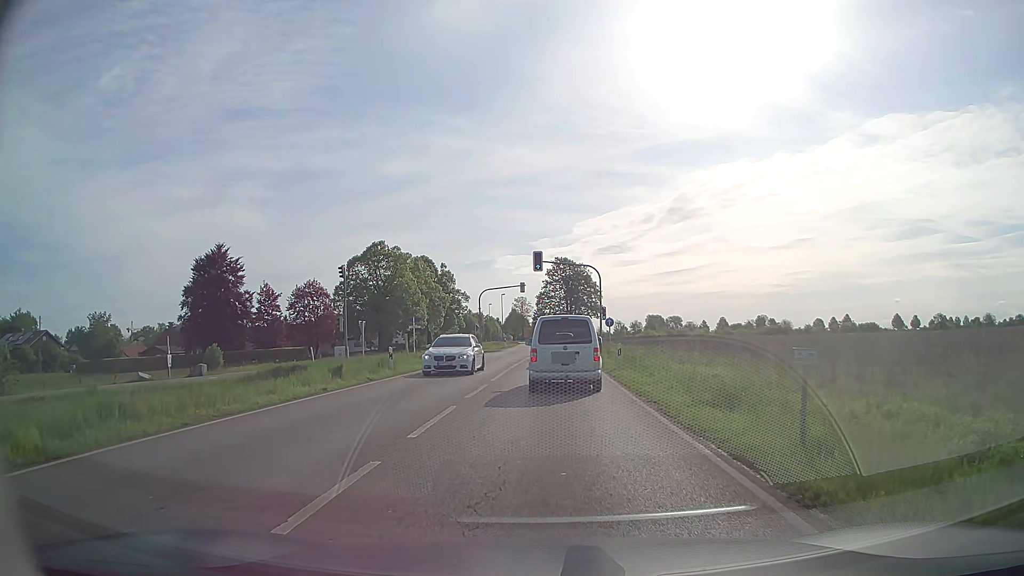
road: secondary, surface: asphalt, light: Day
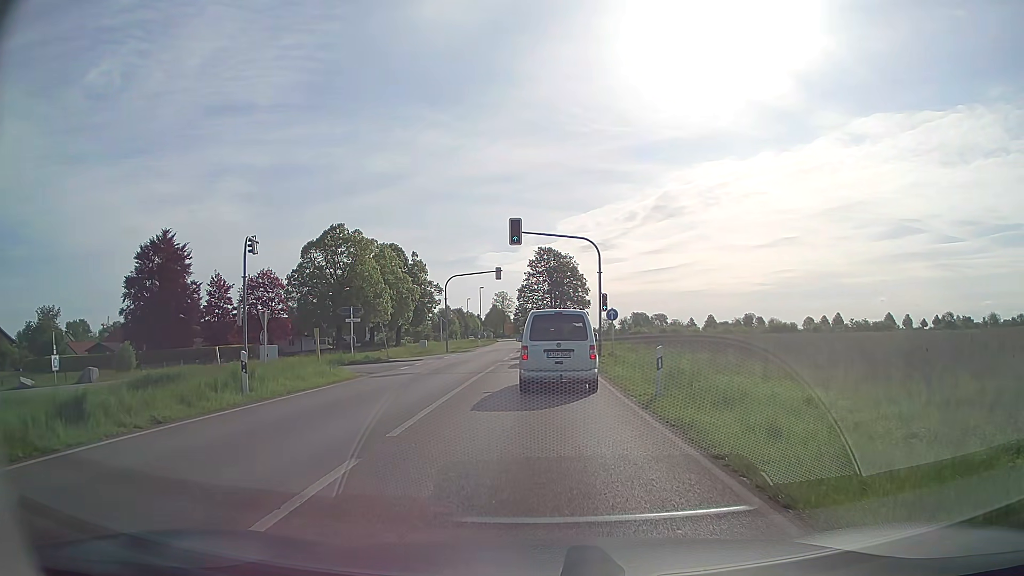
(+0.2, +12.0) m; +2°
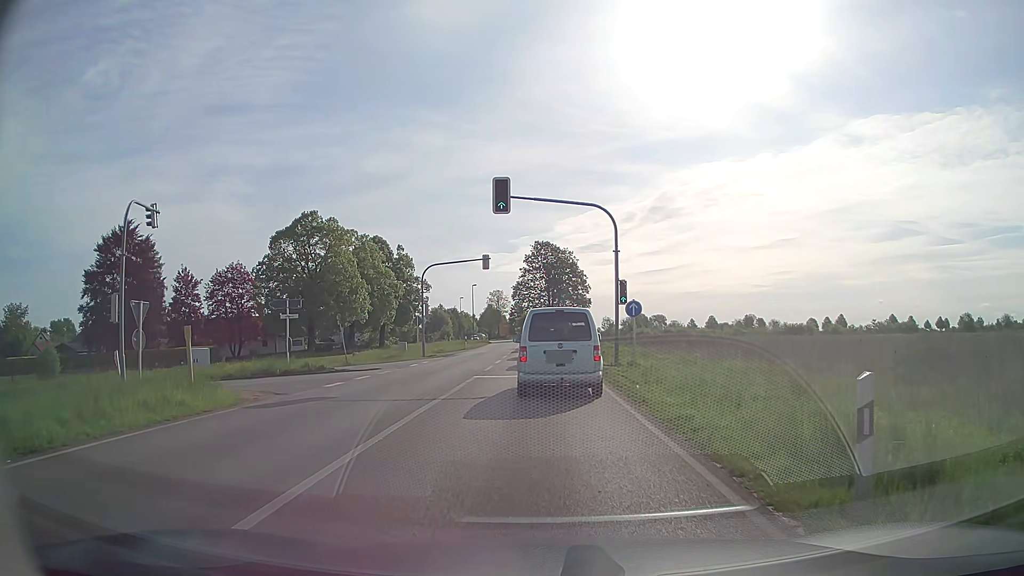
(0.0, +9.1) m; 0°
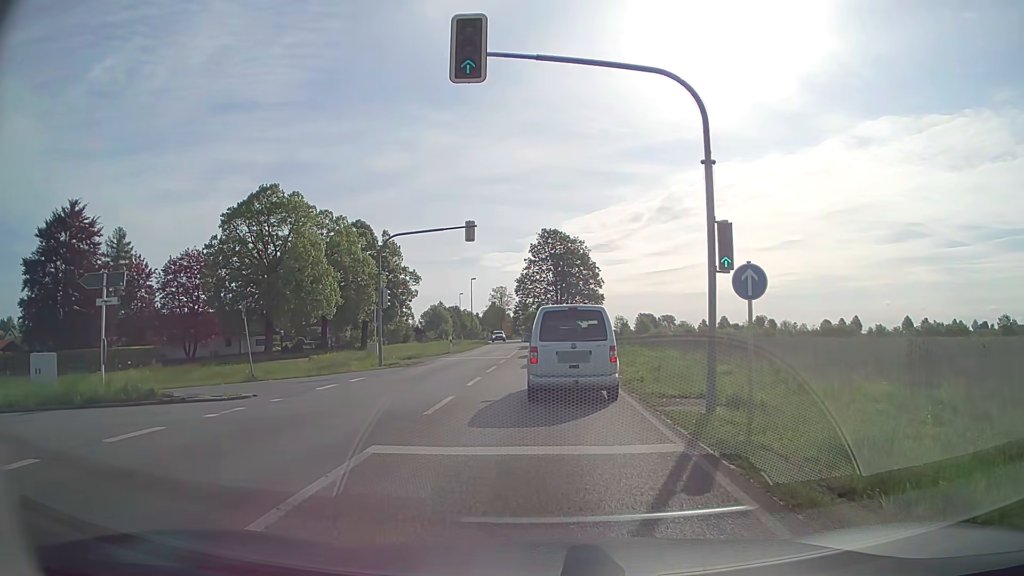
(-0.1, +13.2) m; 0°
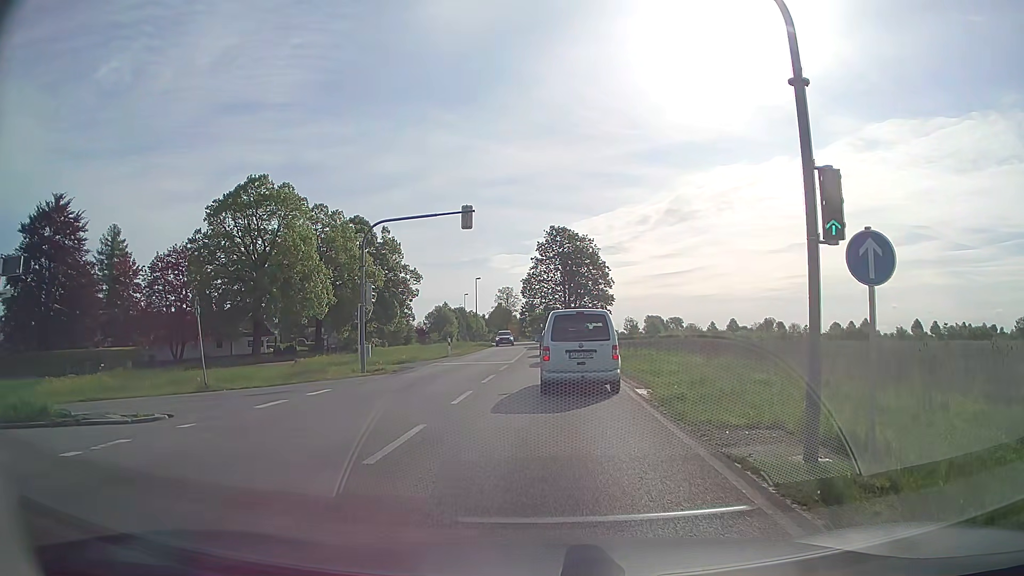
(0.0, +4.2) m; -1°
(0, +10) (0, +20) (0, +30) (0, +40) (0, +50) (0, +60) (0, +70) (0, +80) (-1, +90) (-2, +100) m
